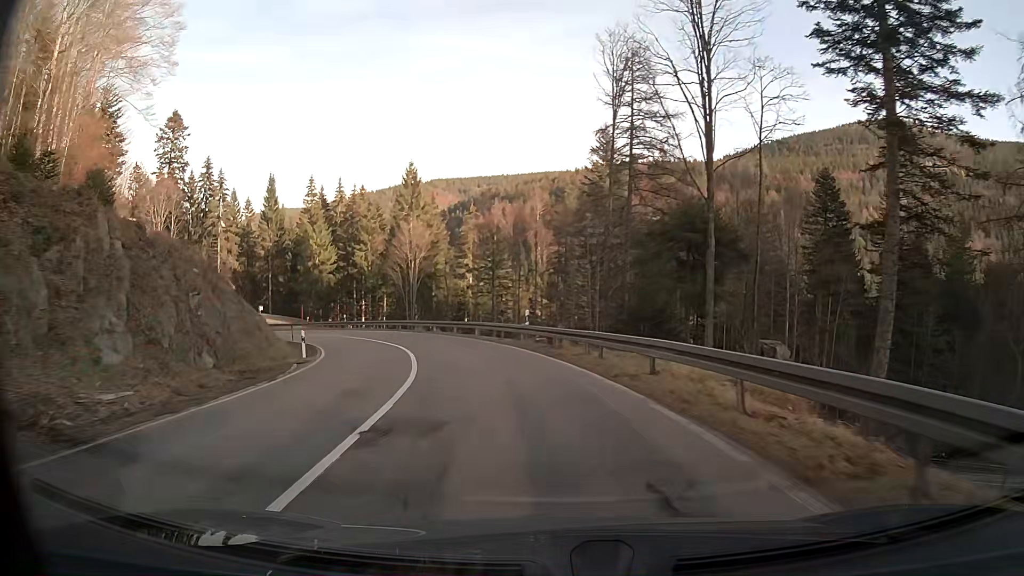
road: secondary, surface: asphalt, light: Day
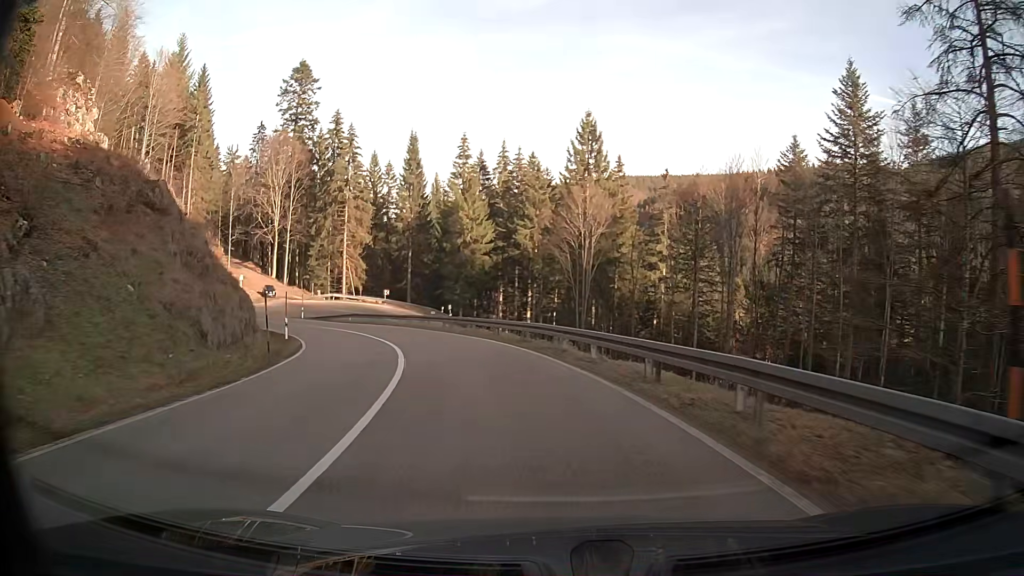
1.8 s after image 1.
(-3.4, +25.2) m; -16°
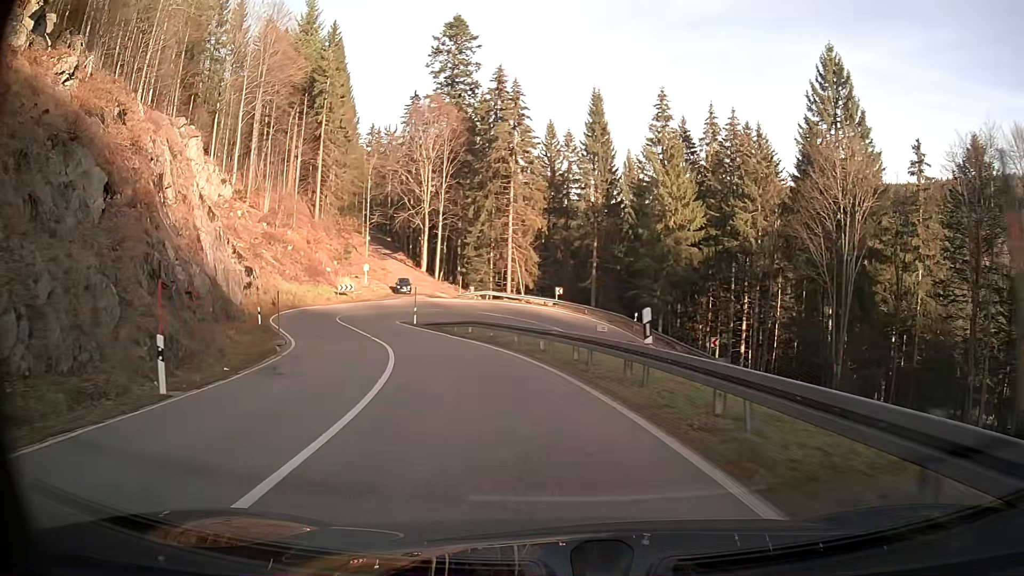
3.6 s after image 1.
(-3.4, +23.3) m; -17°
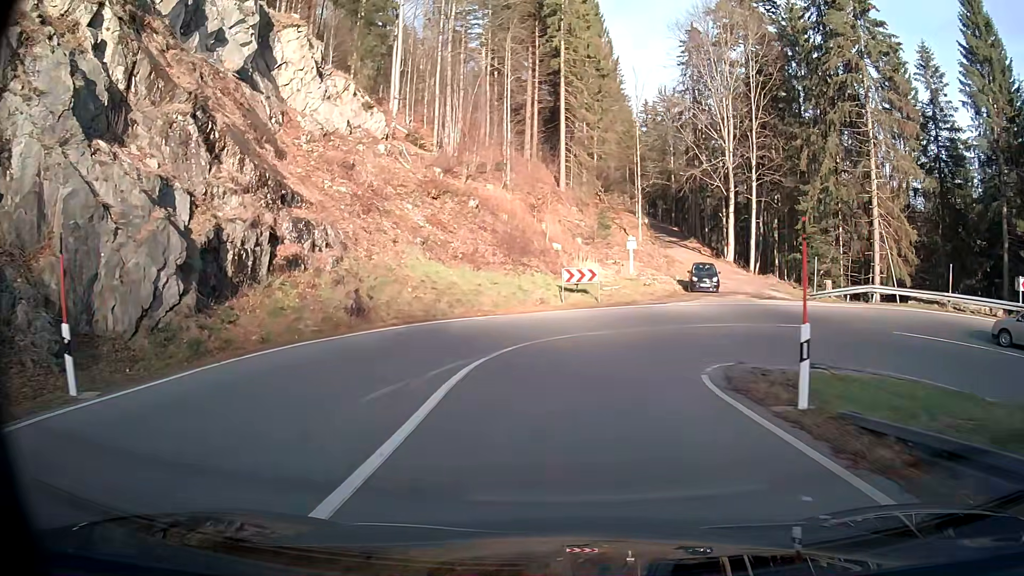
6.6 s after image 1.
(-7.0, +33.6) m; -21°
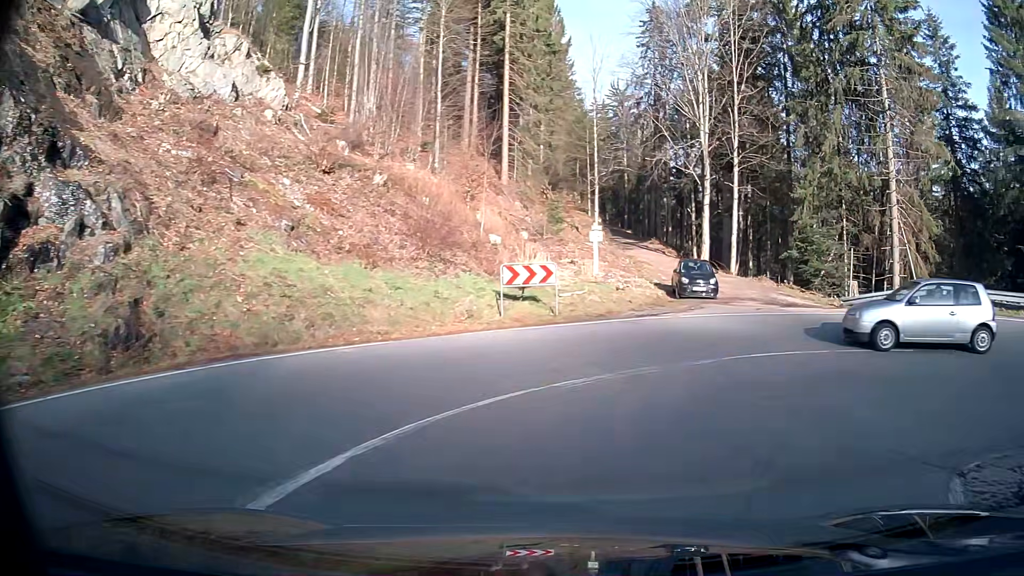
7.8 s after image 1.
(+0.7, +9.7) m; +11°
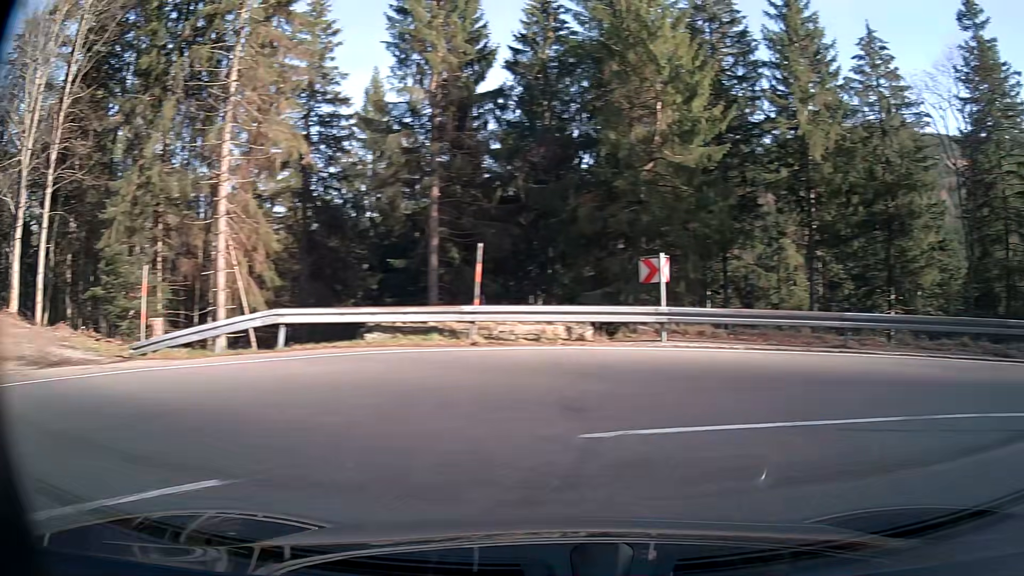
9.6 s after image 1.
(+4.3, +7.9) m; +69°
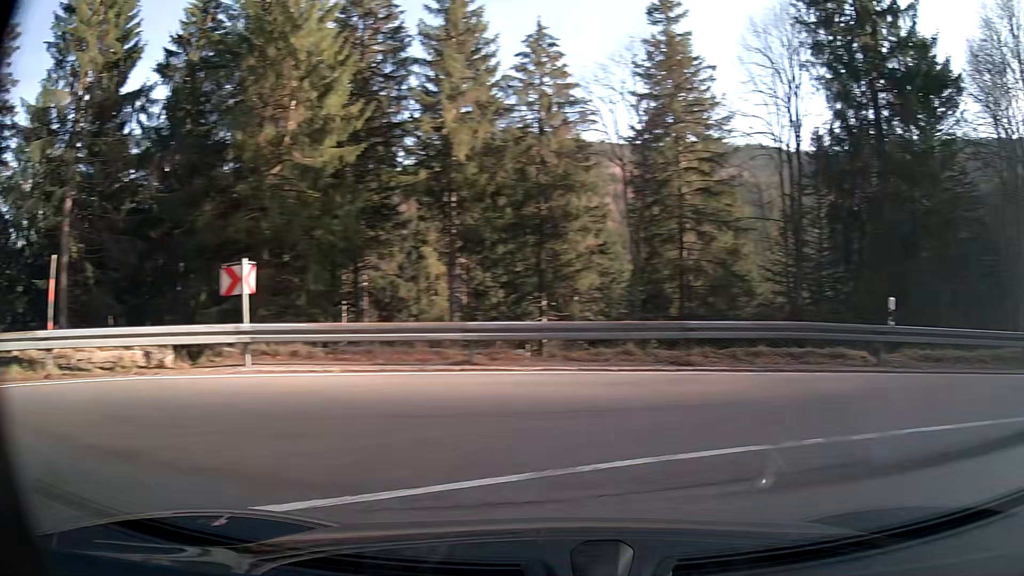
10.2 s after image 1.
(+0.7, +2.6) m; +29°
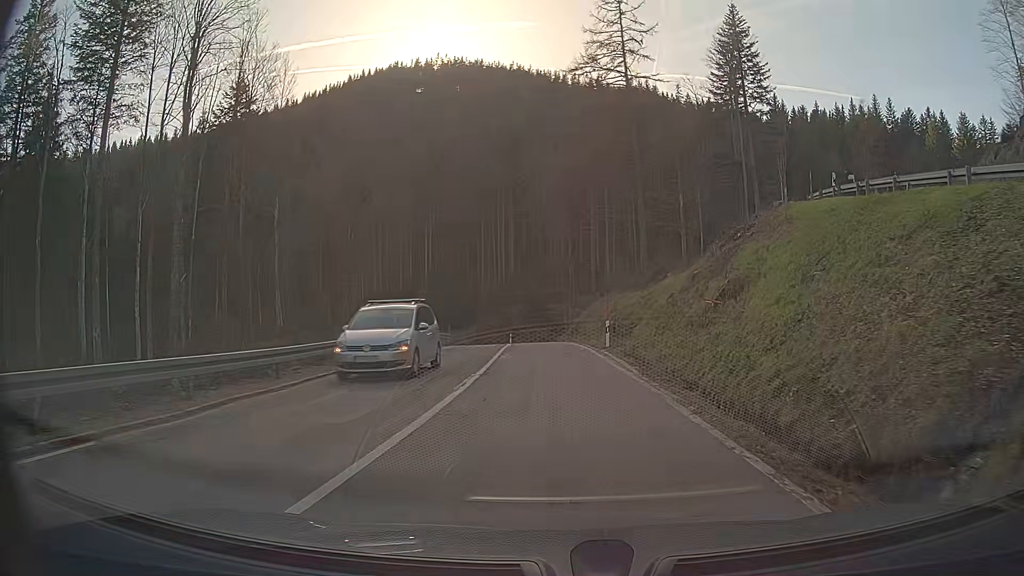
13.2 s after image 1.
(+14.4, +10.4) m; +74°
(0, +10) (0, +20) (0, +30) (-1, +40) (-2, +50) (-4, +60) (-7, +69) (-11, +78) (-16, +87) (-23, +94) m
